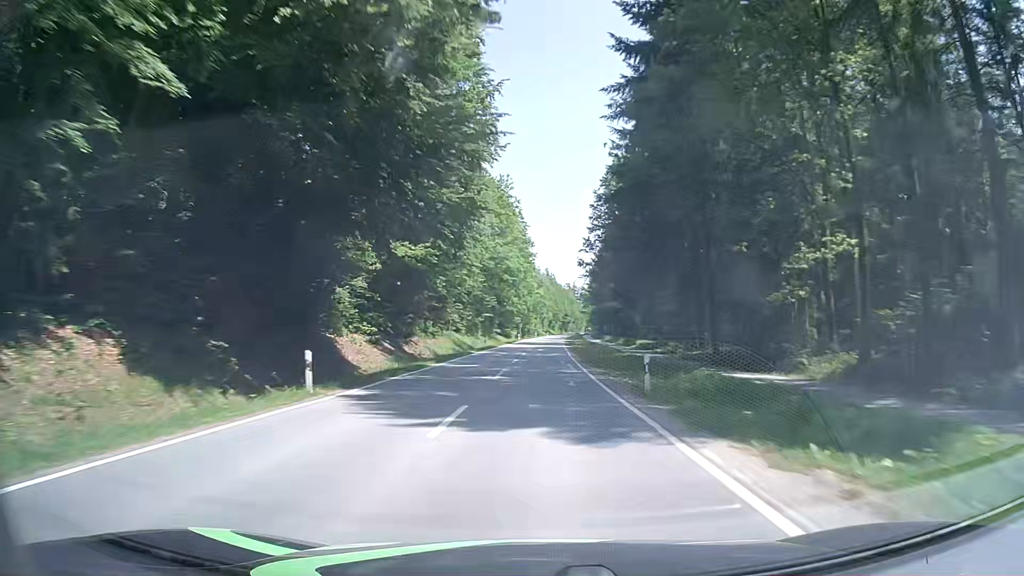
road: tertiary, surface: asphalt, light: Day
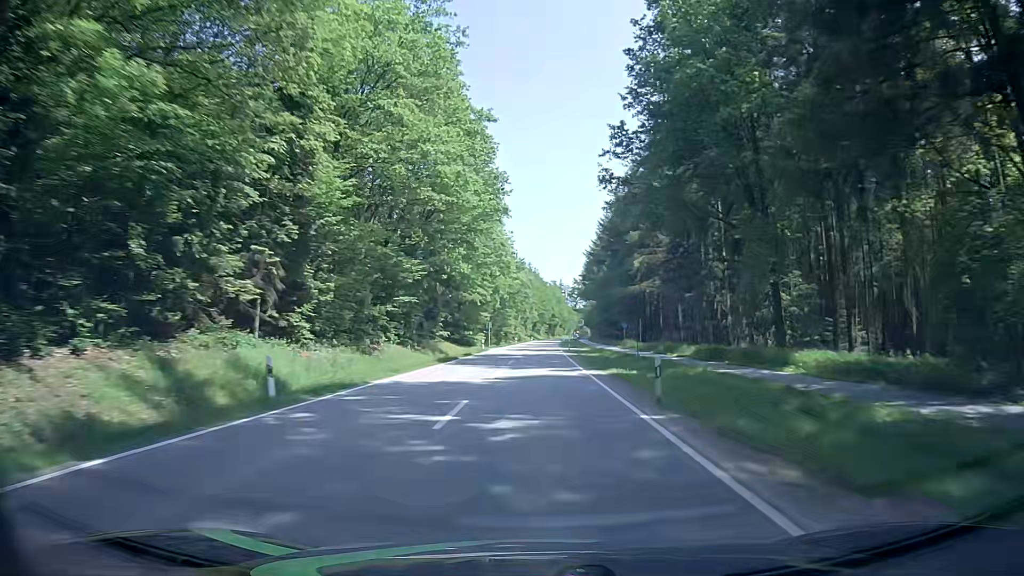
(+0.3, +47.4) m; +1°
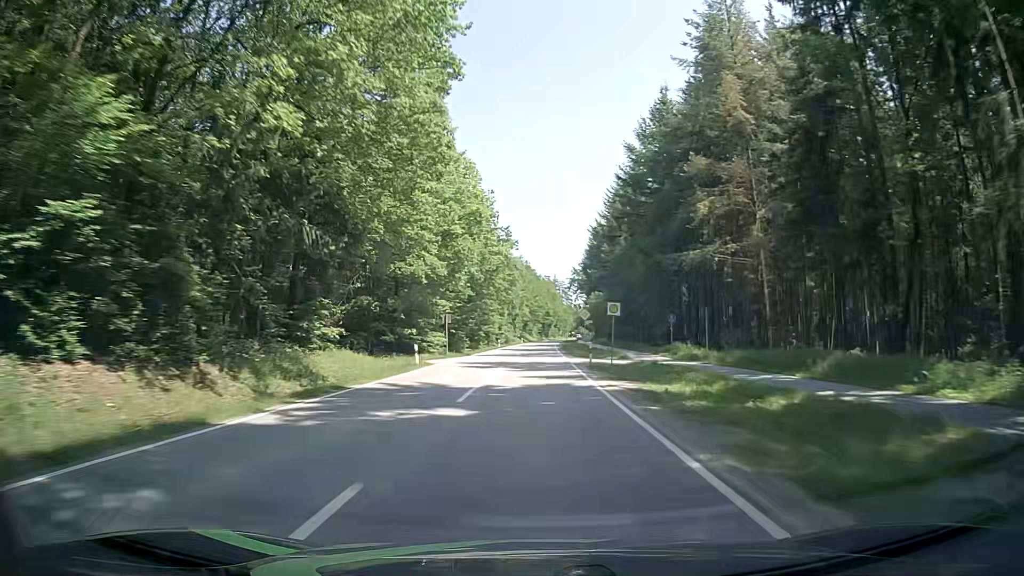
(+0.3, +31.6) m; +1°
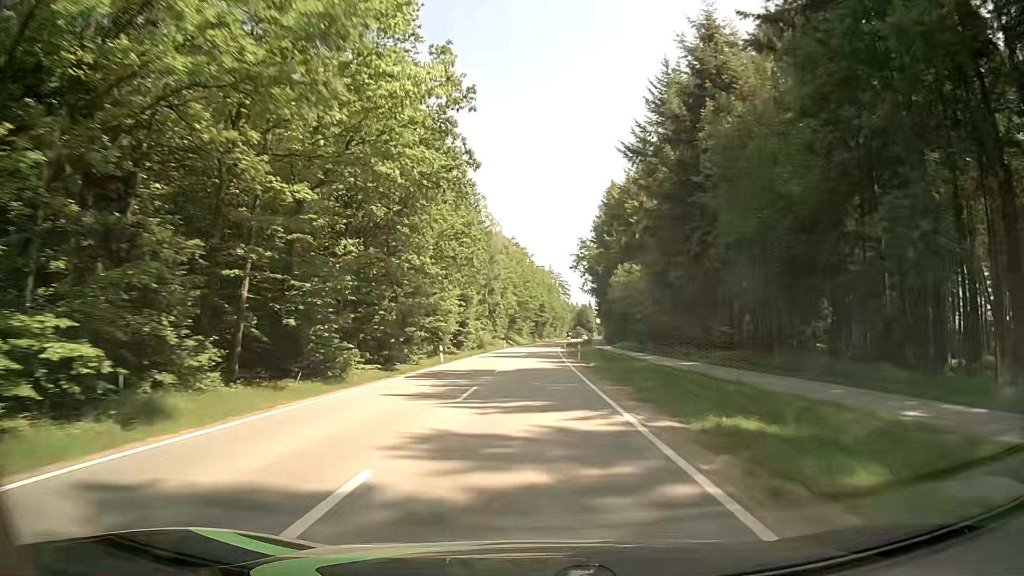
(+0.2, +47.4) m; +1°
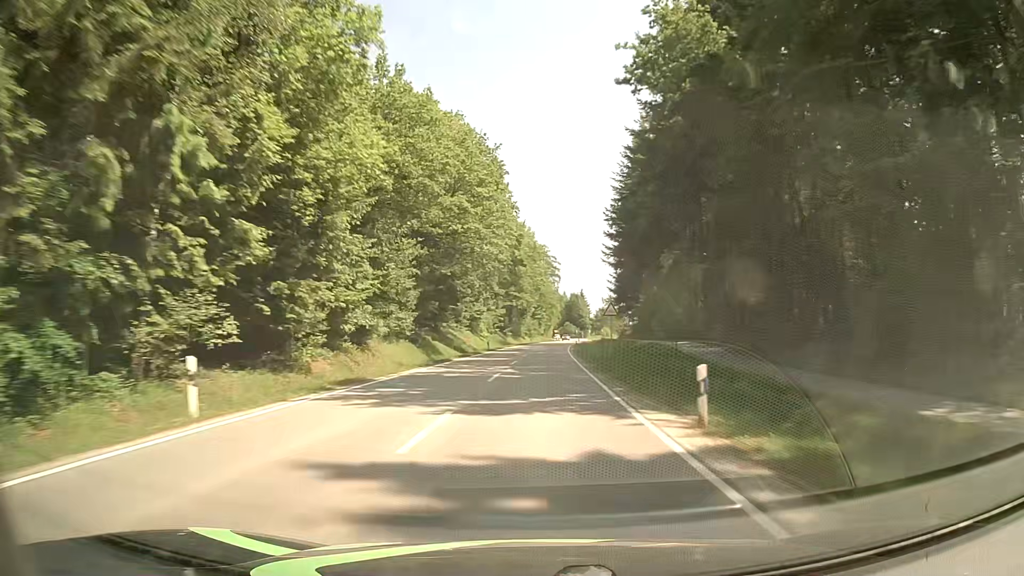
(+0.9, +79.1) m; +2°
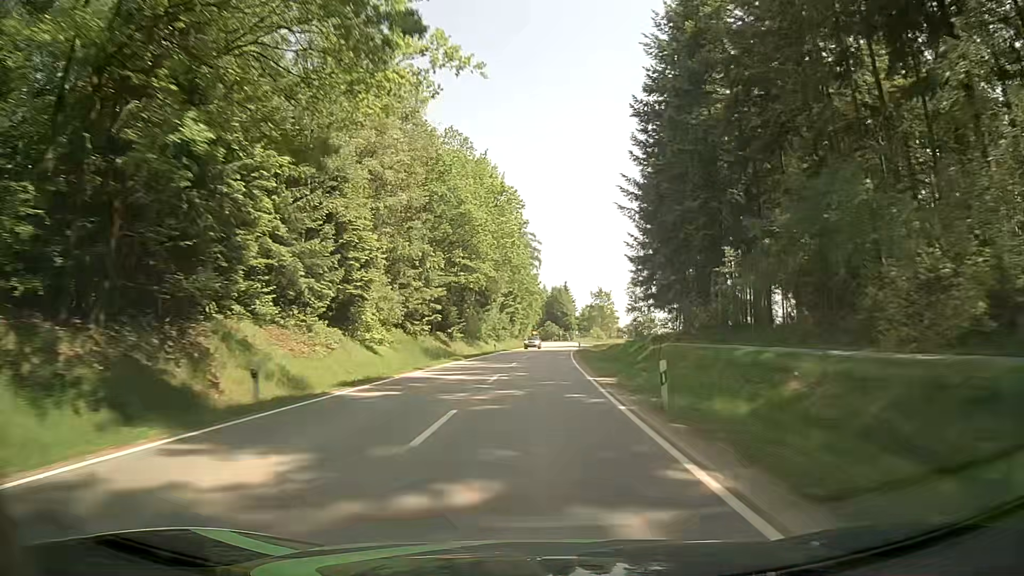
(+1.0, +47.4) m; +2°
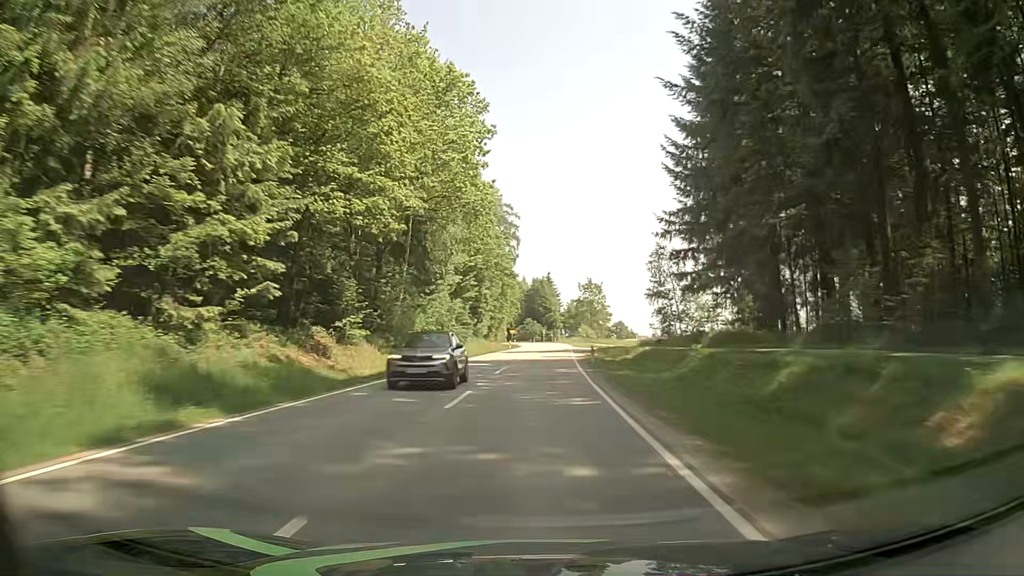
(+0.3, +31.6) m; +1°
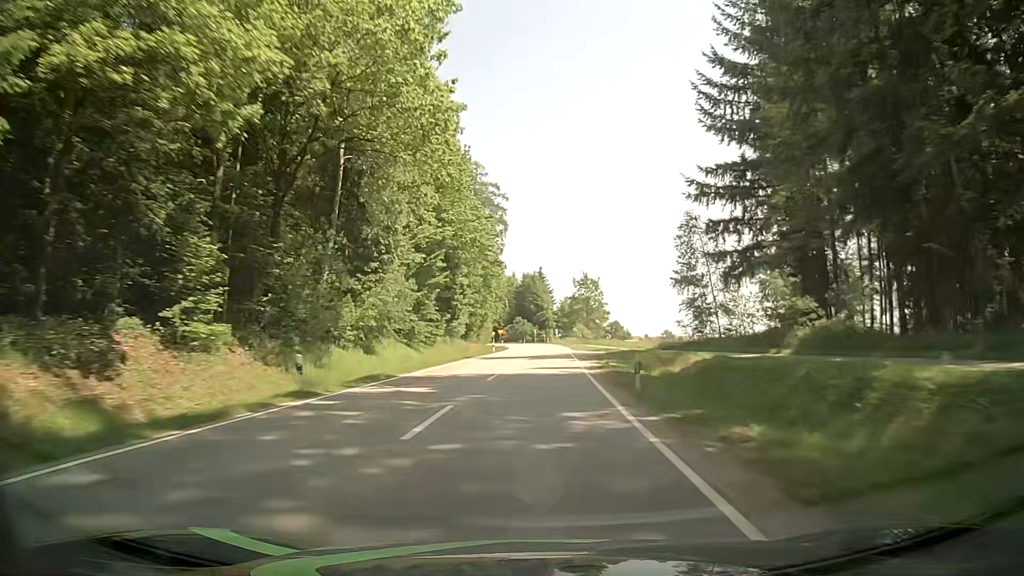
(+0.1, +15.8) m; 0°
(0, +10) (0, +20) (+1, +30) (+1, +40) (+1, +50) (+2, +60) (+2, +70) (+2, +80) (+2, +90) (+2, +100) m
